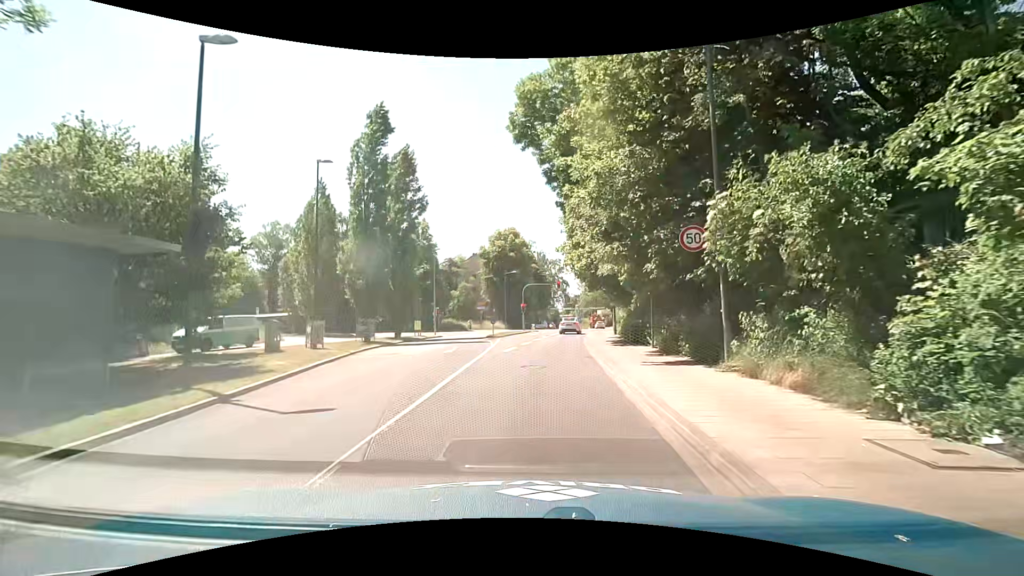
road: secondary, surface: asphalt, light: Day
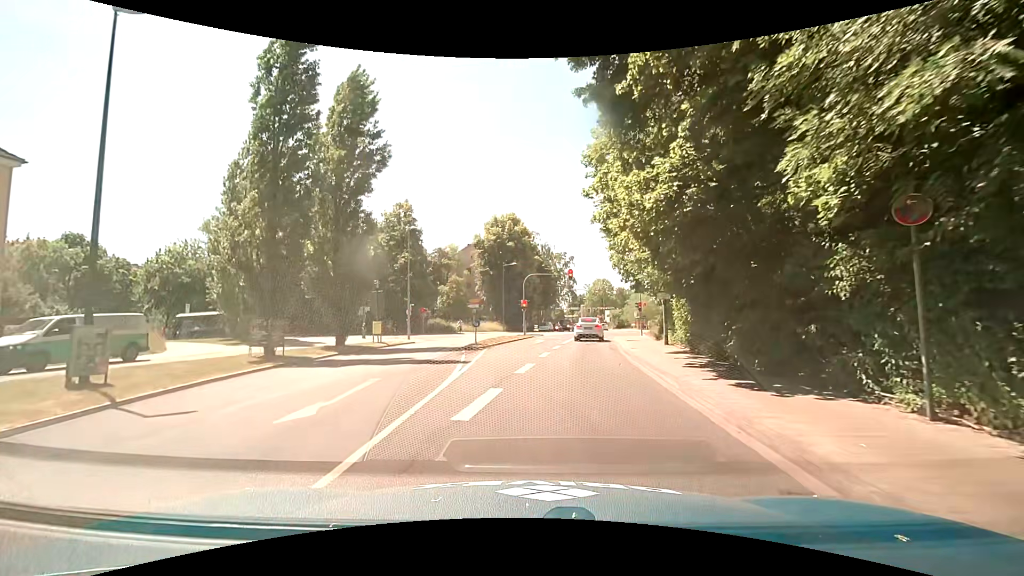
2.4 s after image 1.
(+0.3, +13.8) m; 0°
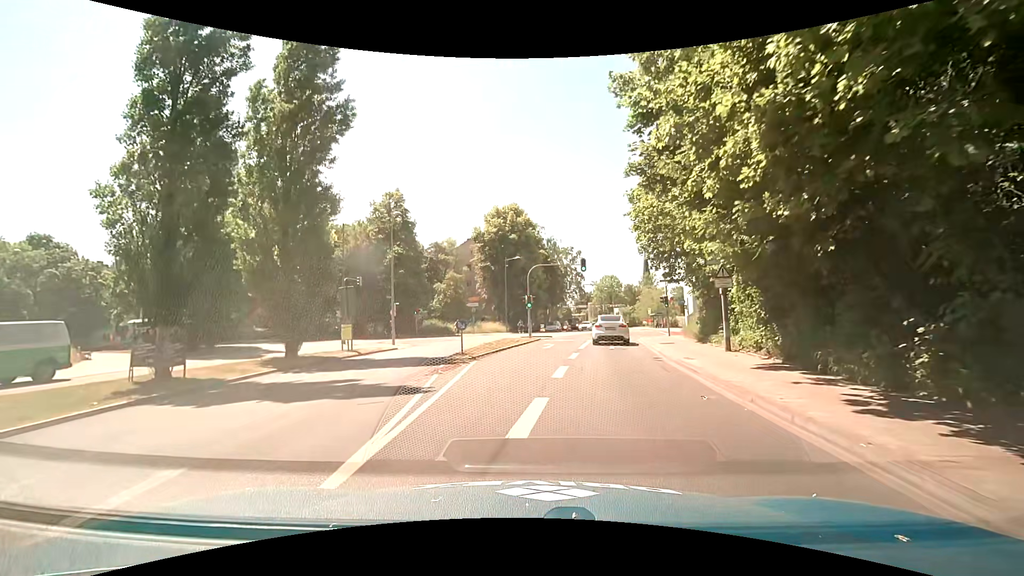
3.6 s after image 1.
(+0.1, +6.9) m; 0°
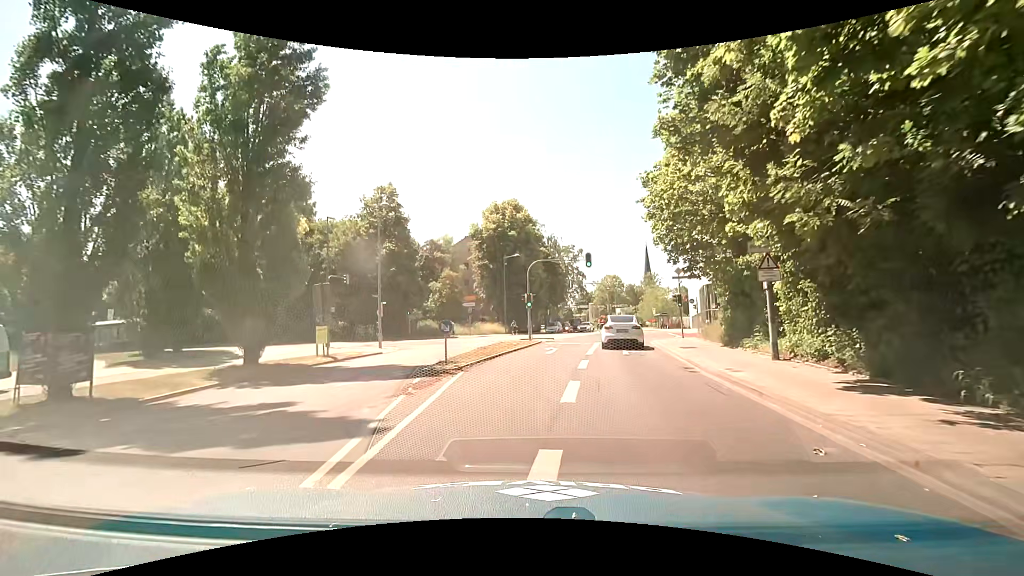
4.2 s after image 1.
(0.0, +3.4) m; +1°
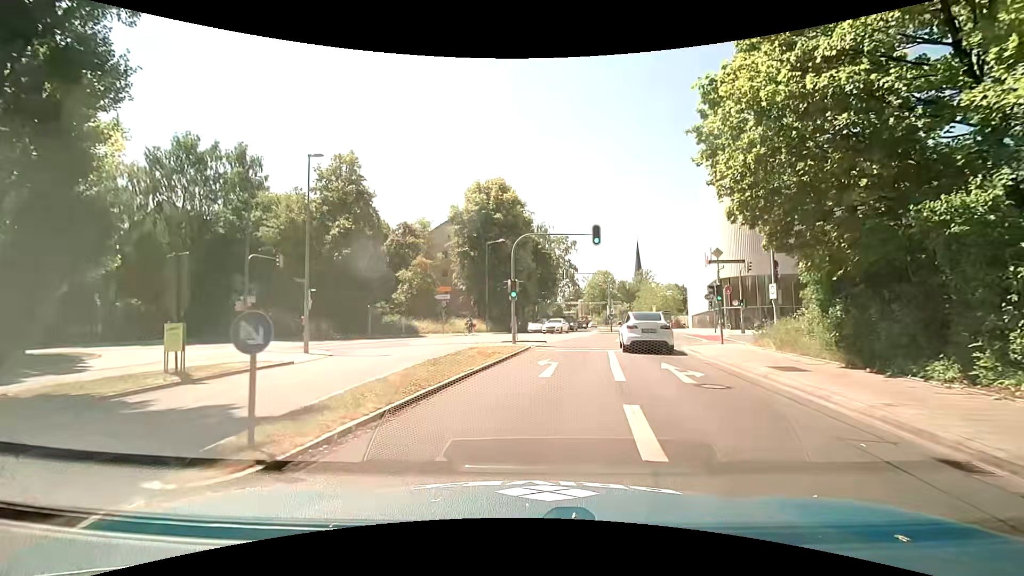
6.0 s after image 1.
(+0.1, +9.4) m; +2°
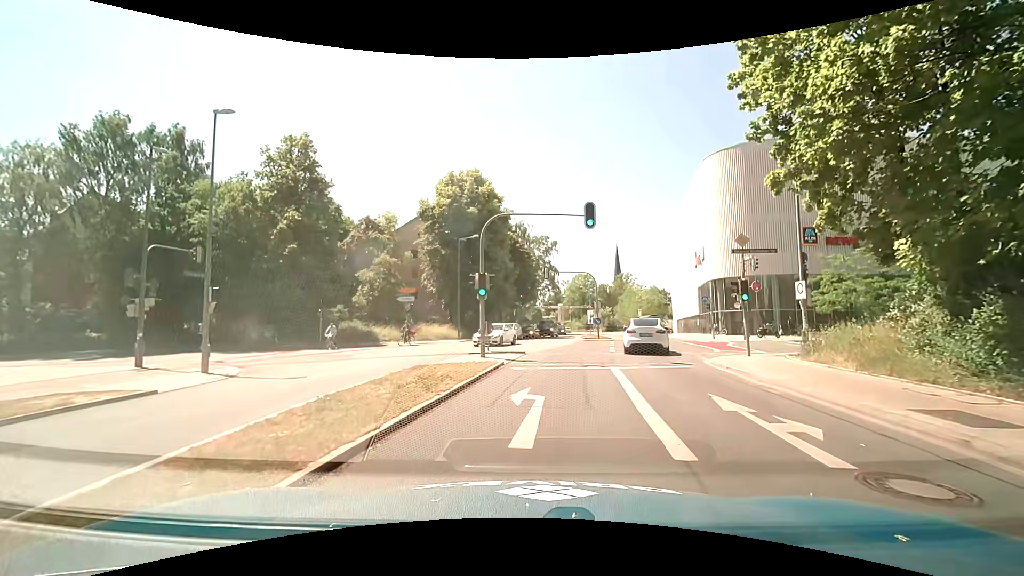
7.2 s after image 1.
(0.0, +5.9) m; +2°
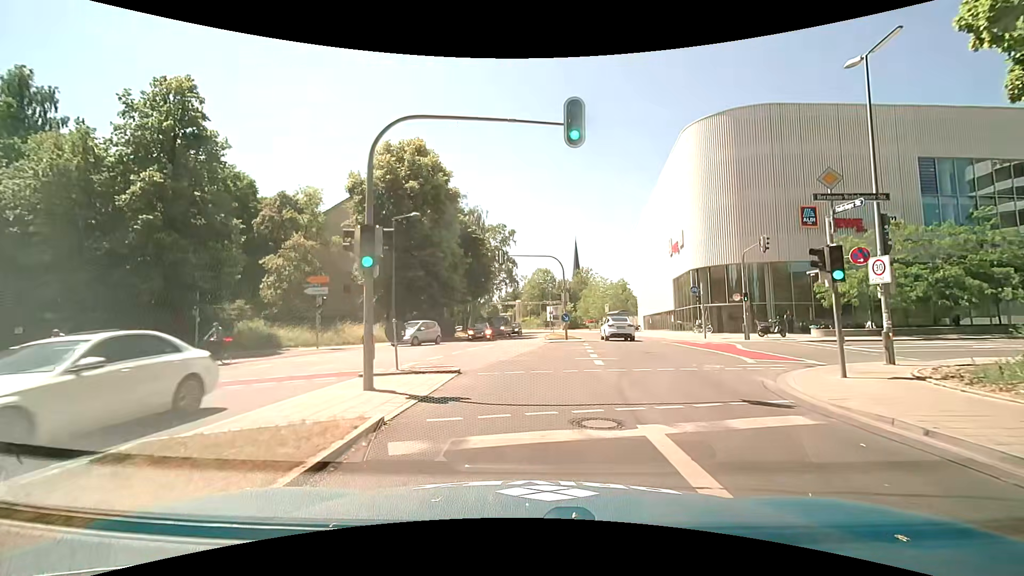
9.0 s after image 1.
(+0.2, +9.1) m; +4°
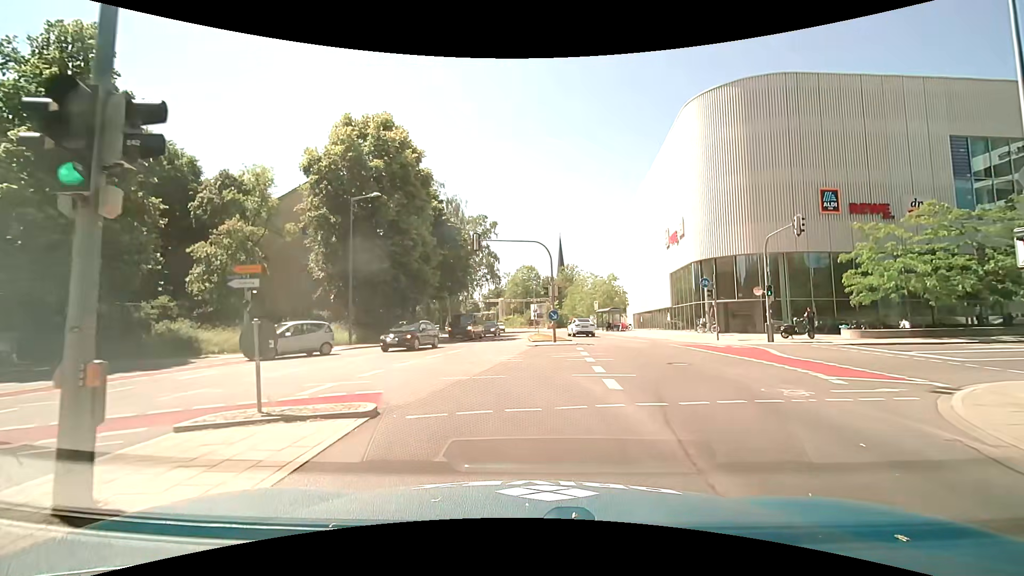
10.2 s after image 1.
(0.0, +5.8) m; +1°
(0, +10) (-3, +19) (-13, +21) (-22, +19) (-32, +17) (-42, +16) (-52, +16) (-62, +15) (-72, +15) (-82, +14) m
